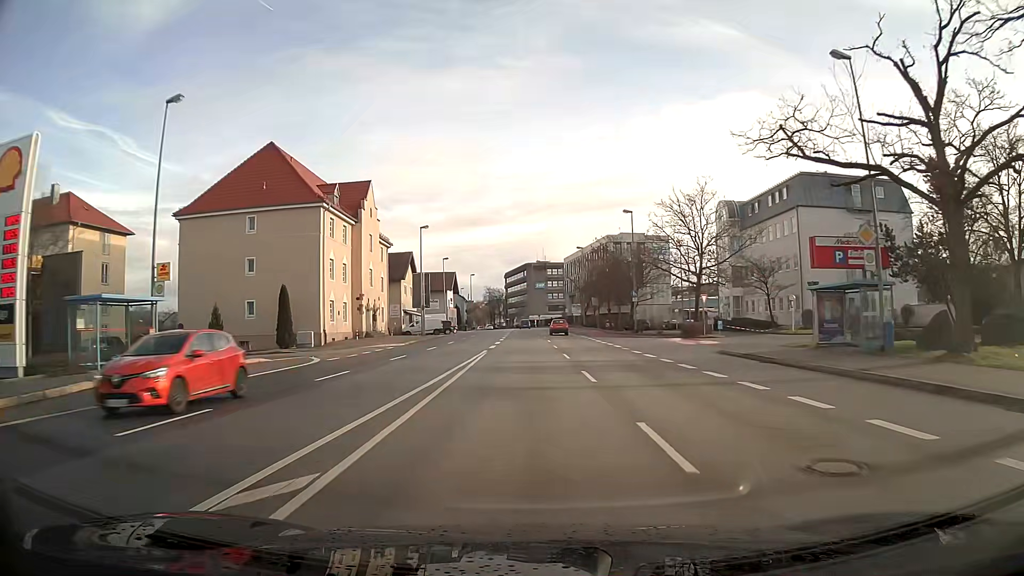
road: primary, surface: asphalt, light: Day
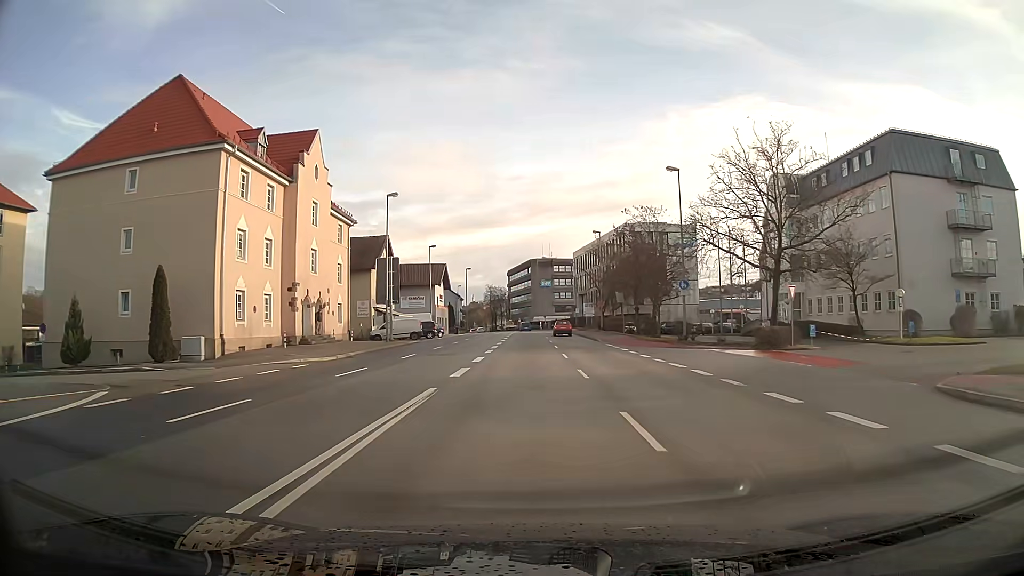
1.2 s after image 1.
(0.0, +16.9) m; 0°
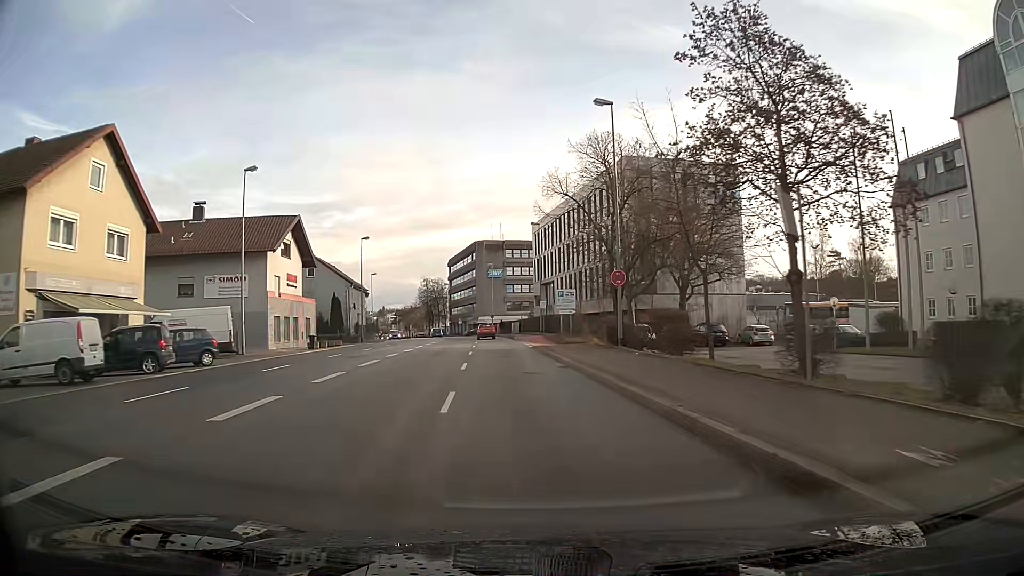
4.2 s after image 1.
(+1.5, +42.1) m; +3°
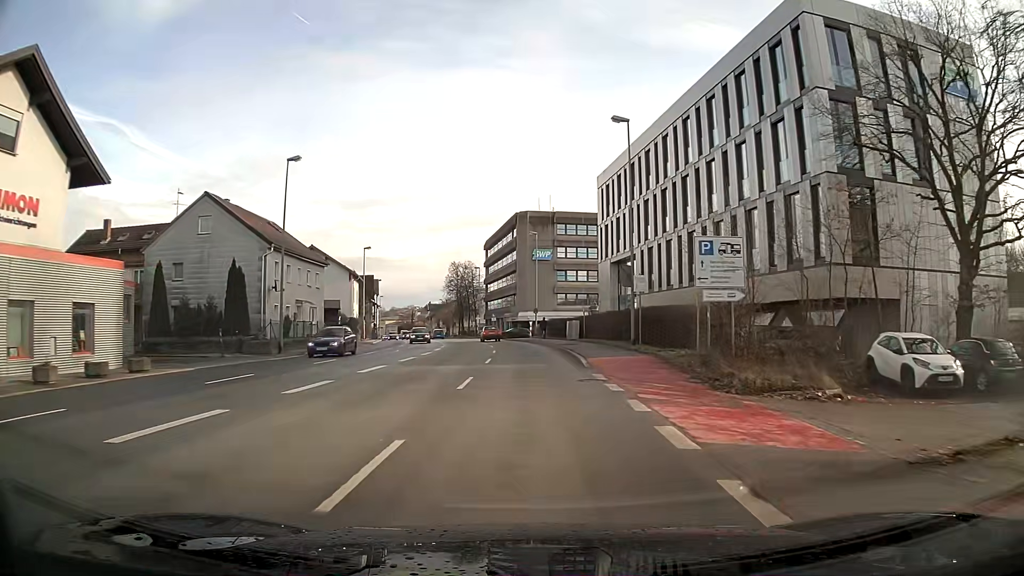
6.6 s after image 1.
(-1.2, +32.5) m; -3°
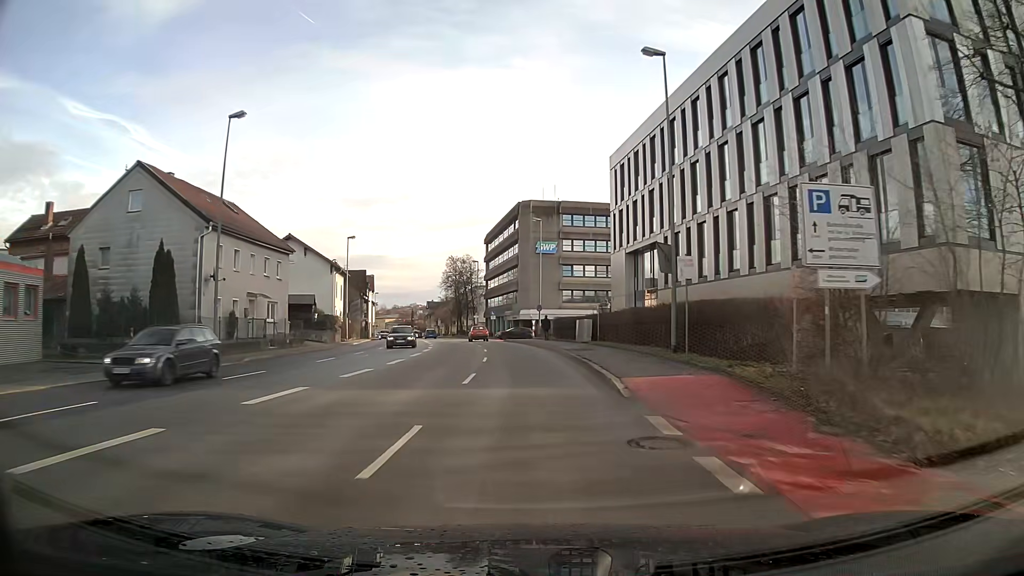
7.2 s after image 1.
(0.0, +8.0) m; 0°
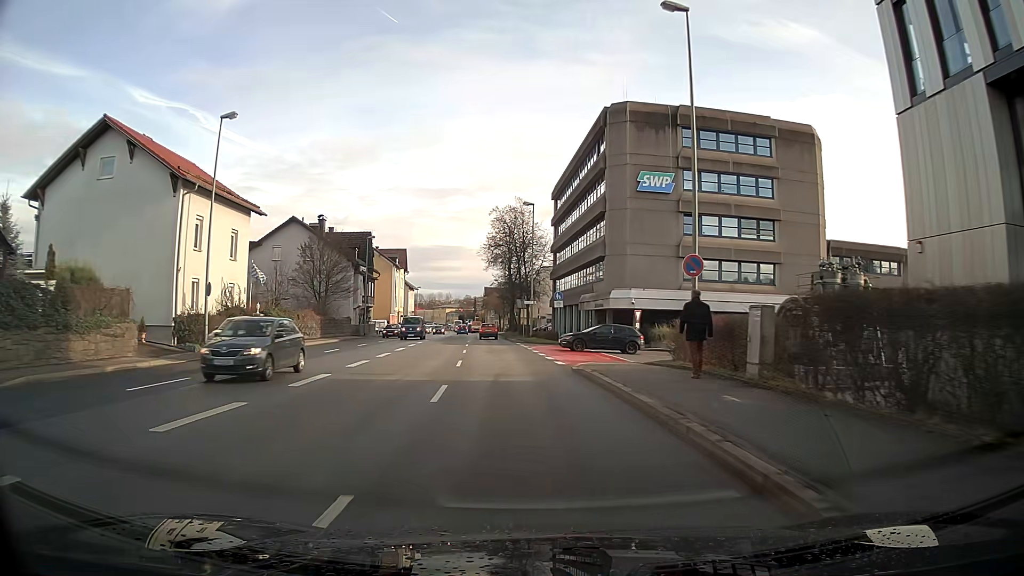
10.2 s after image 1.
(-1.9, +39.8) m; -7°
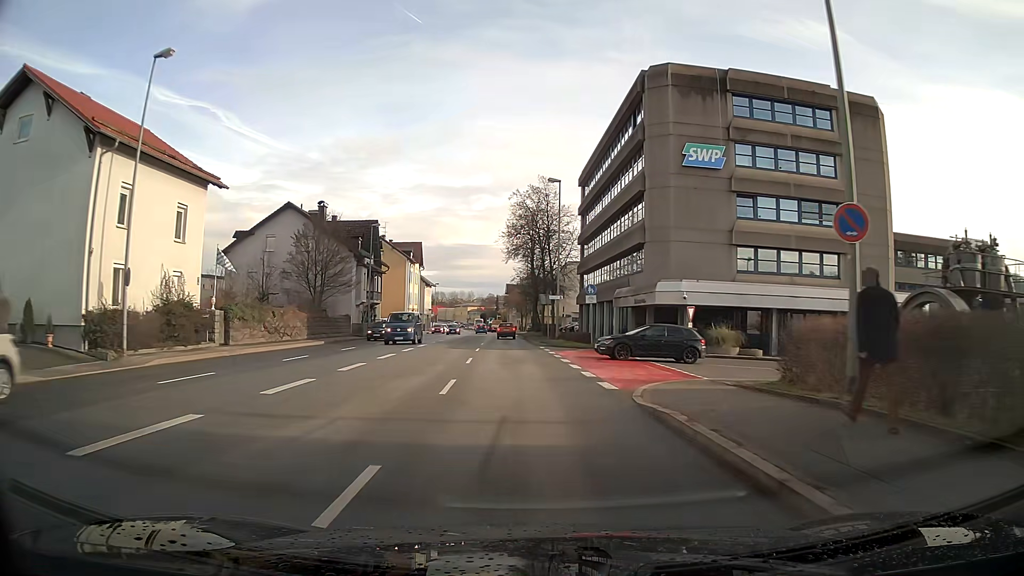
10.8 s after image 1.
(-0.1, +8.0) m; -2°
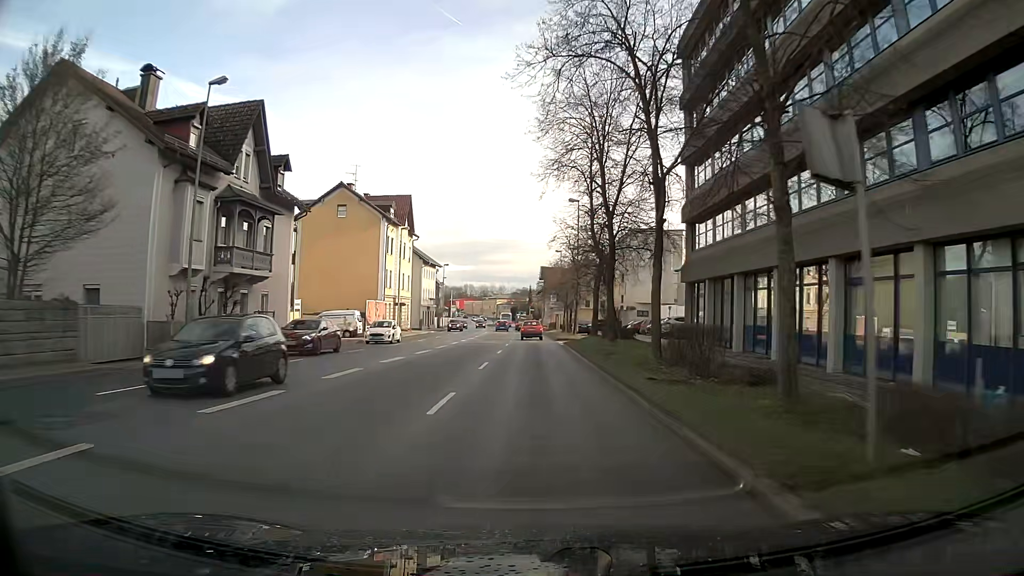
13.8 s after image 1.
(-1.4, +38.7) m; -3°
